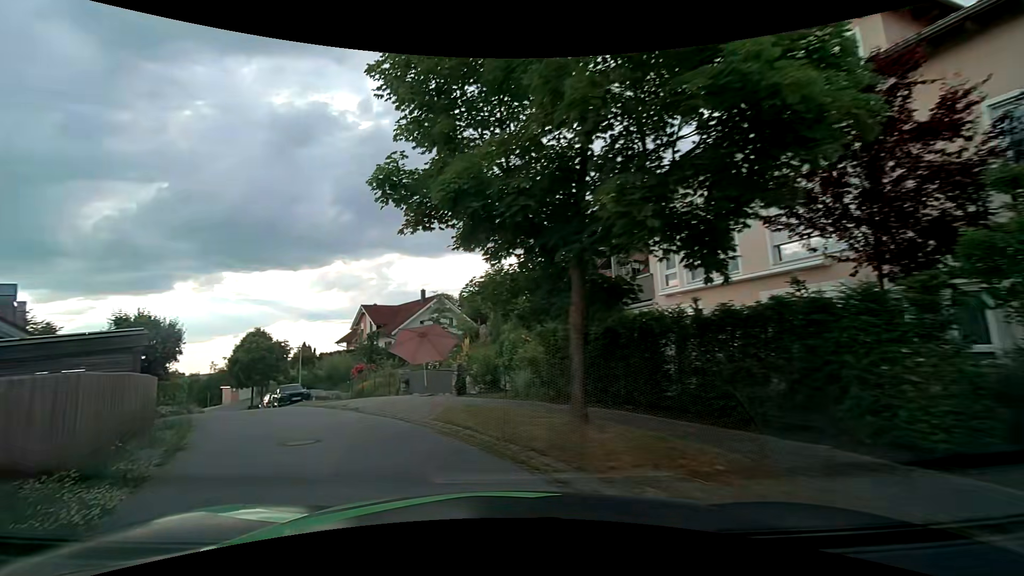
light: Day
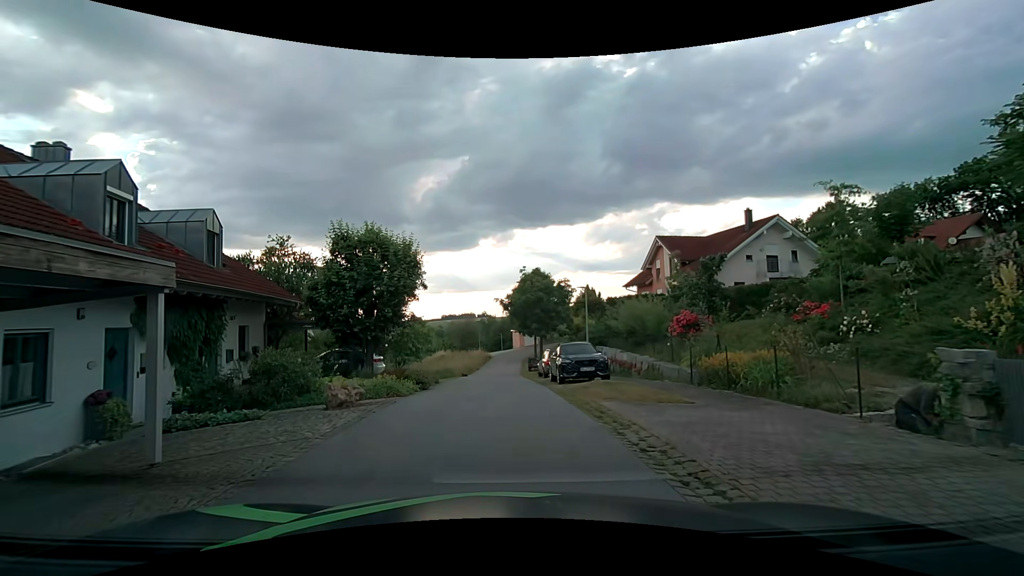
(-5.6, +14.7) m; -31°
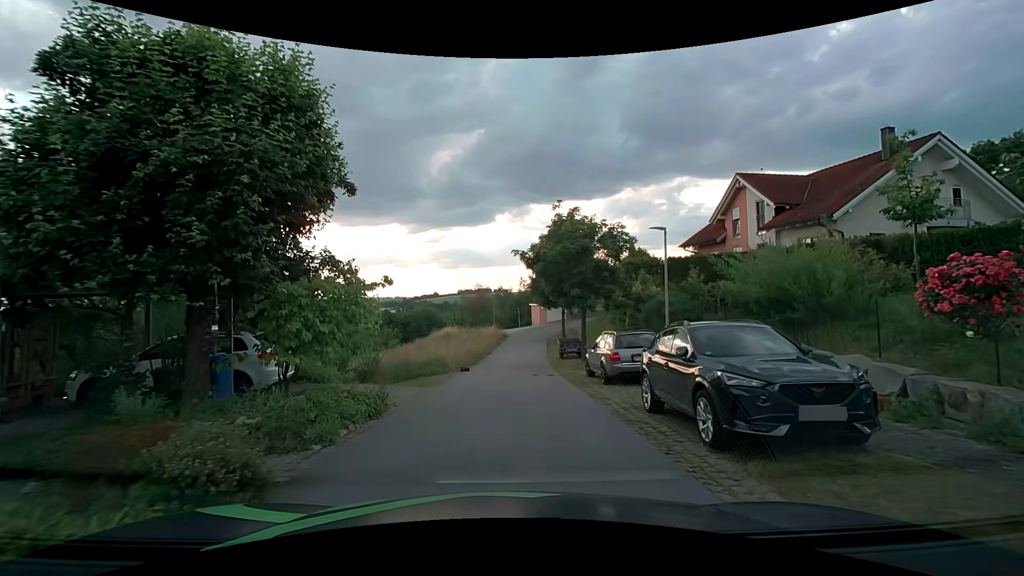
(-0.5, +11.9) m; -3°
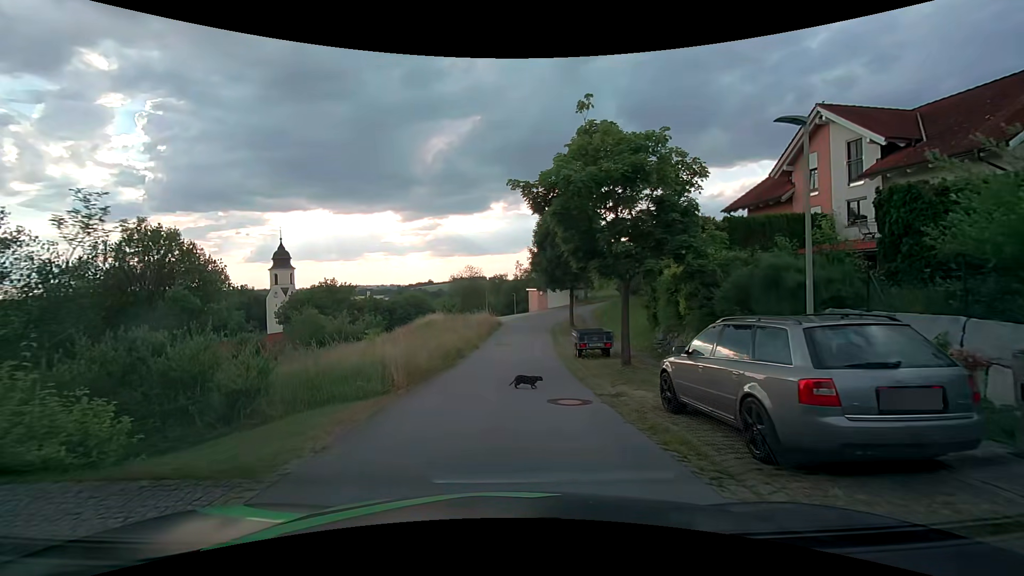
(0.0, +8.8) m; 0°
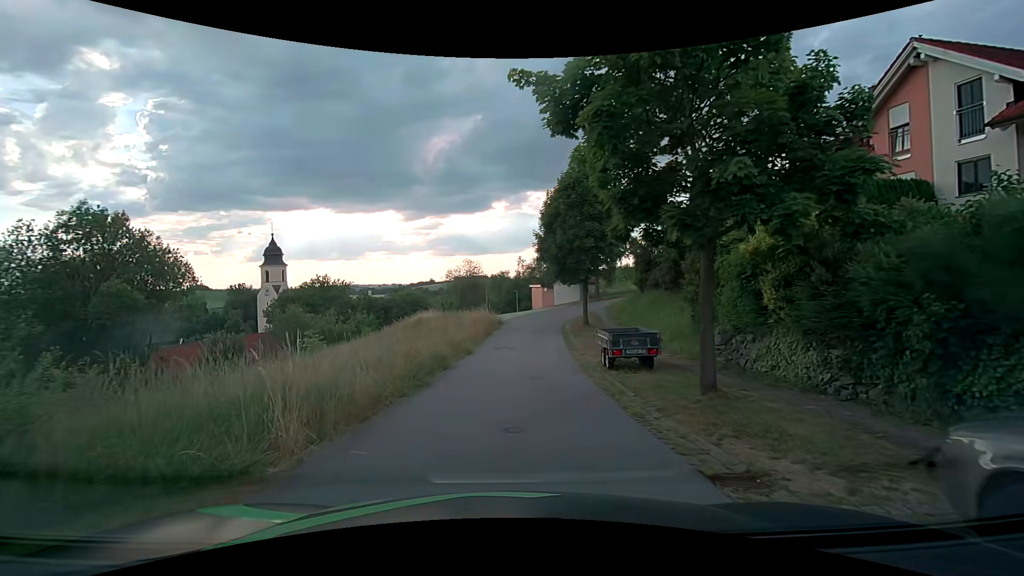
(0.0, +5.5) m; 0°
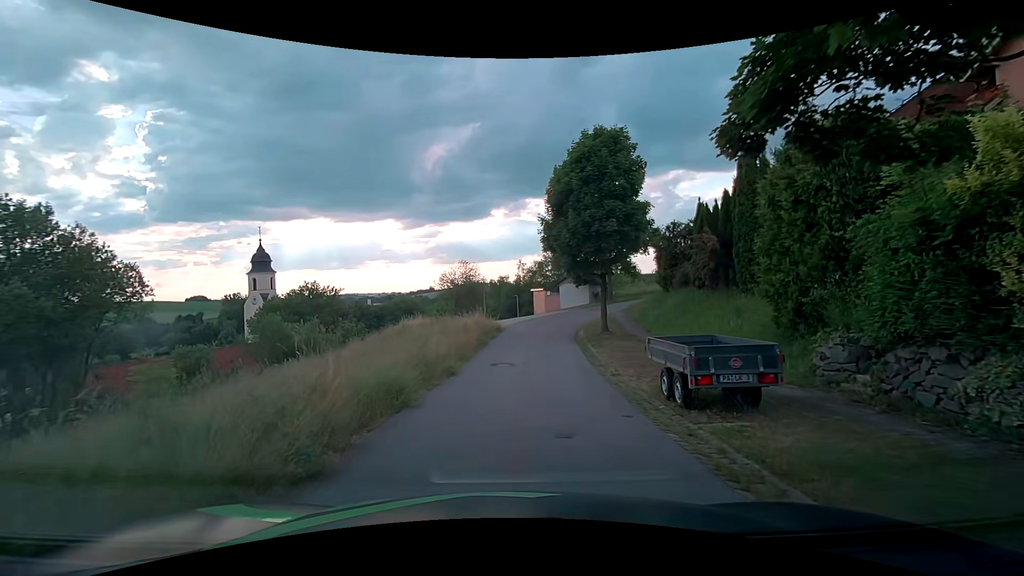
(0.0, +5.9) m; +2°
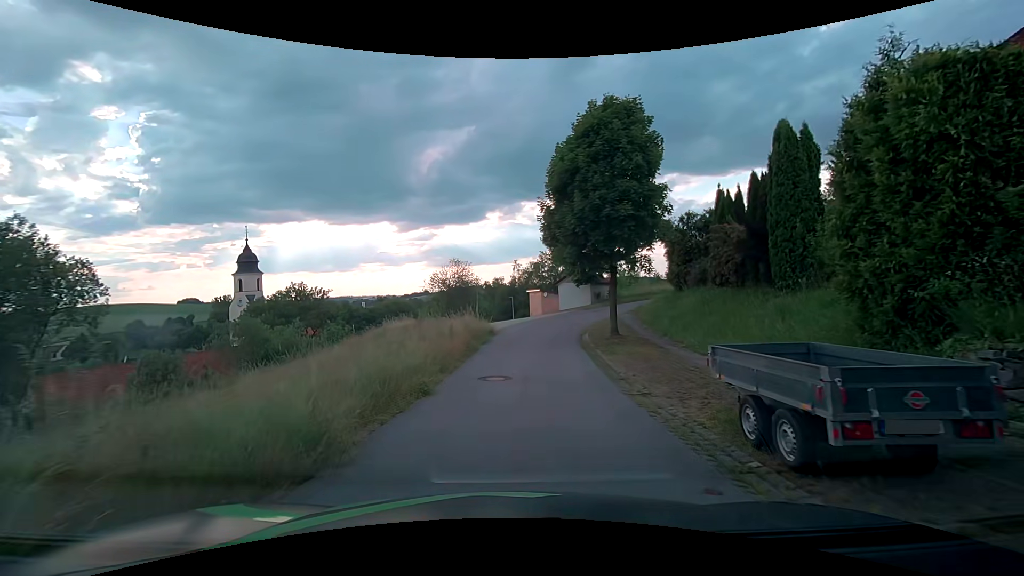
(-0.1, +3.4) m; -2°
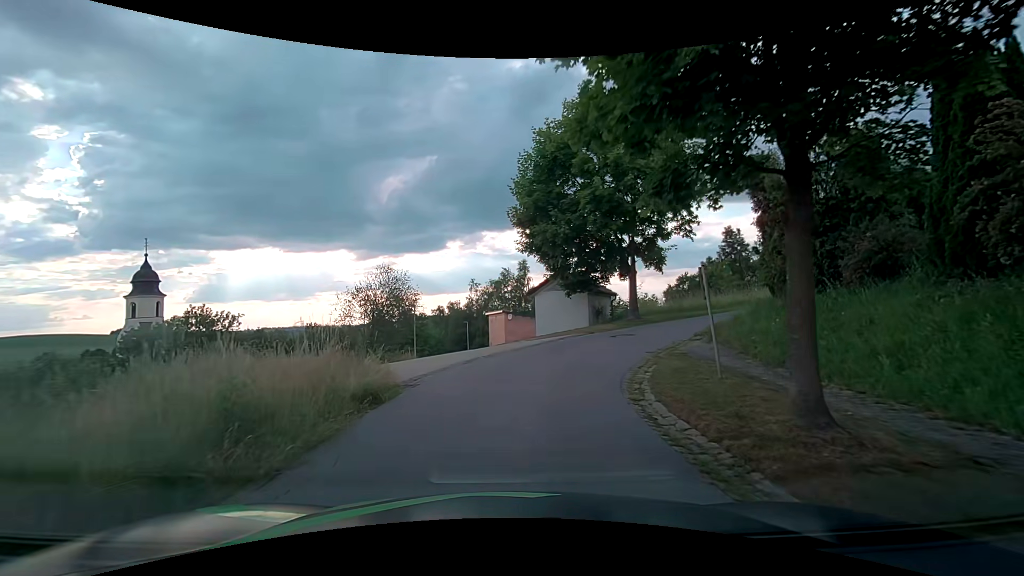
(+0.6, +15.5) m; +5°
